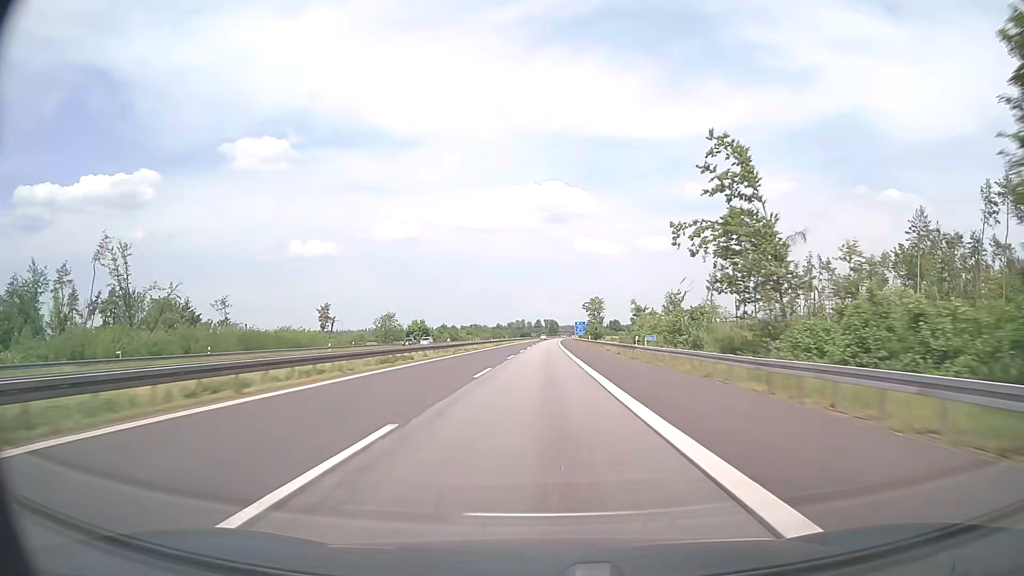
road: motorway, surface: asphalt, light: Day
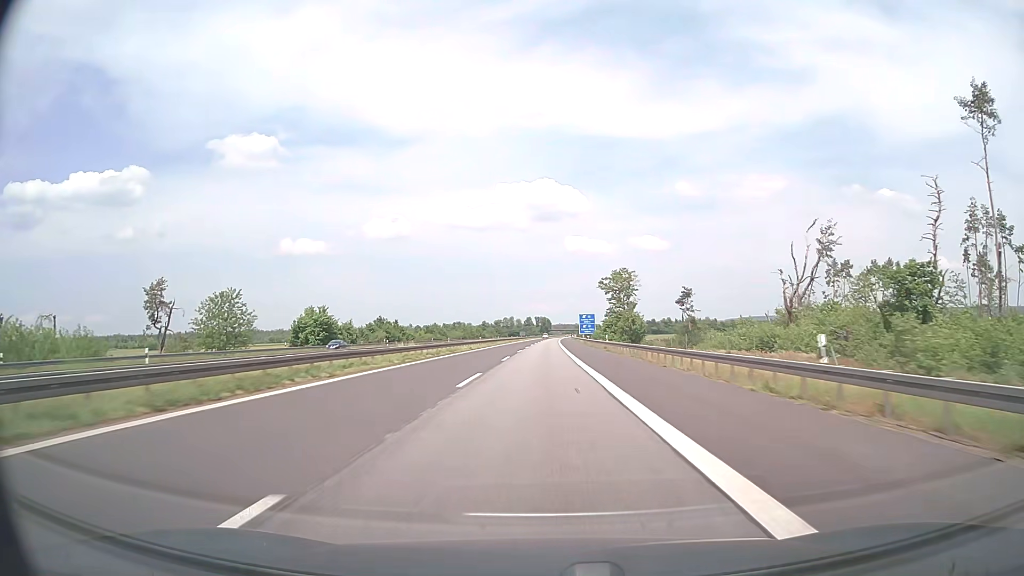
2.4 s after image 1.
(+0.4, +76.1) m; +1°
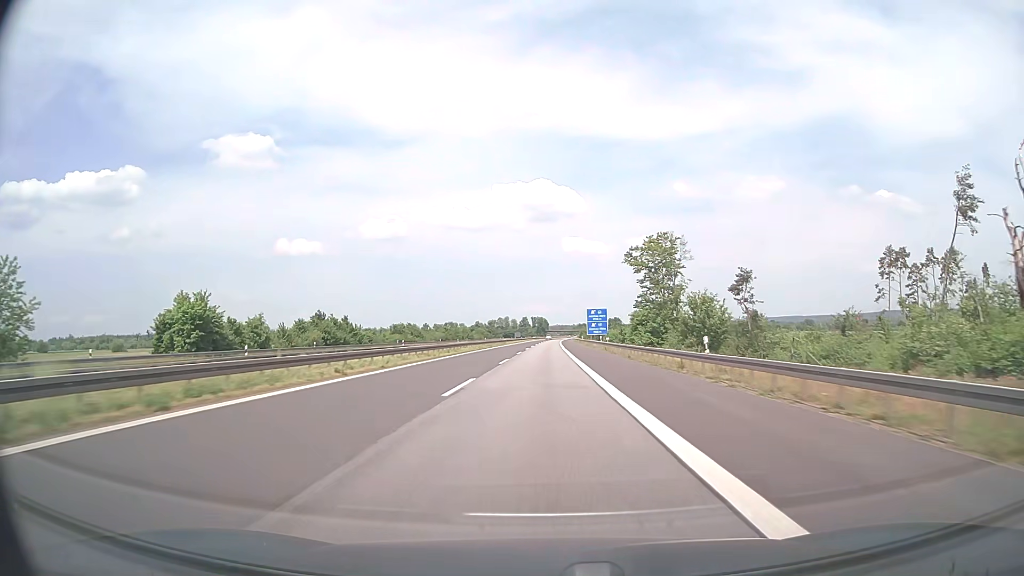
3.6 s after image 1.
(+0.1, +38.1) m; 0°
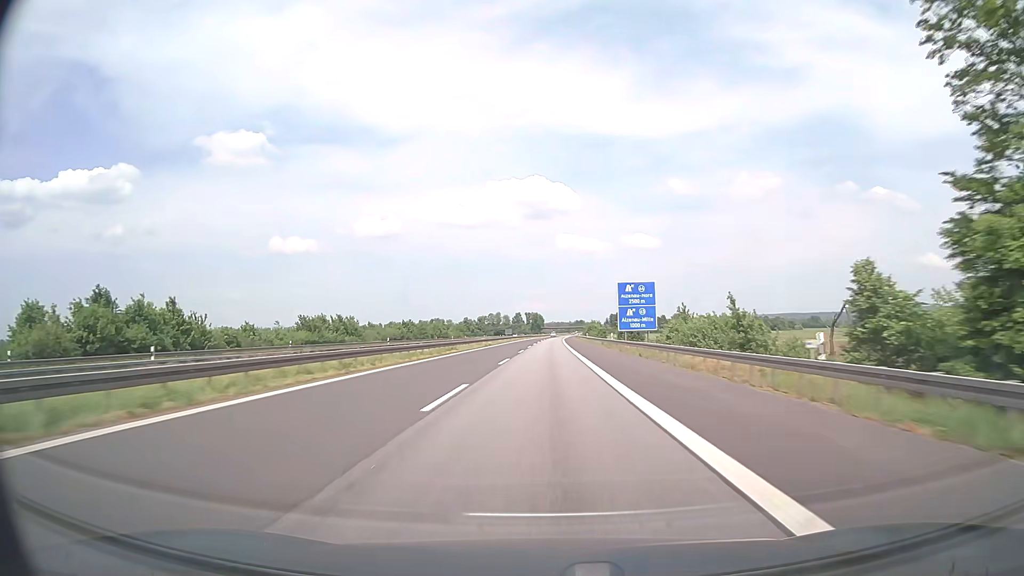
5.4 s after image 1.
(+0.2, +57.2) m; 0°
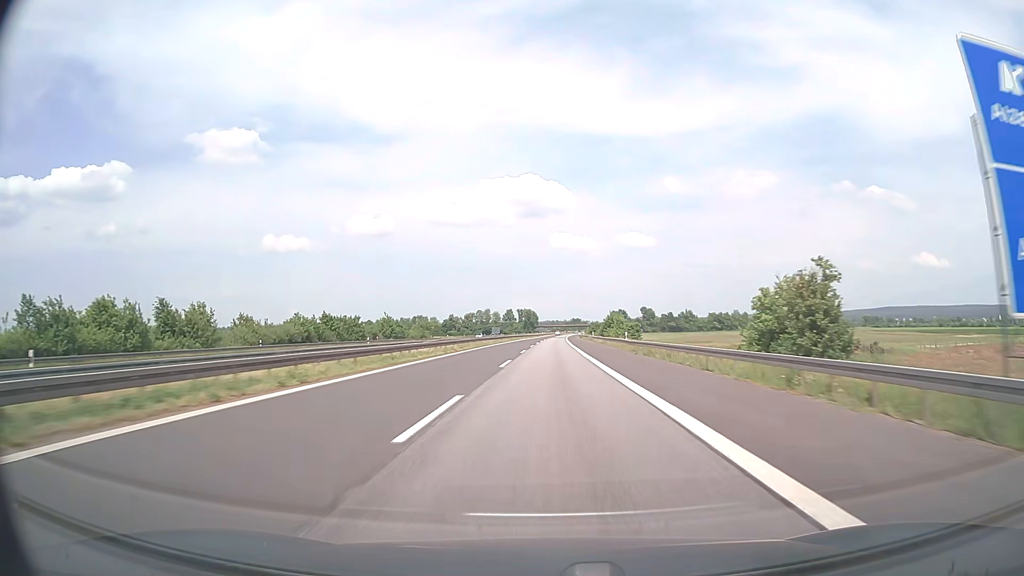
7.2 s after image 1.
(+0.2, +57.2) m; +1°
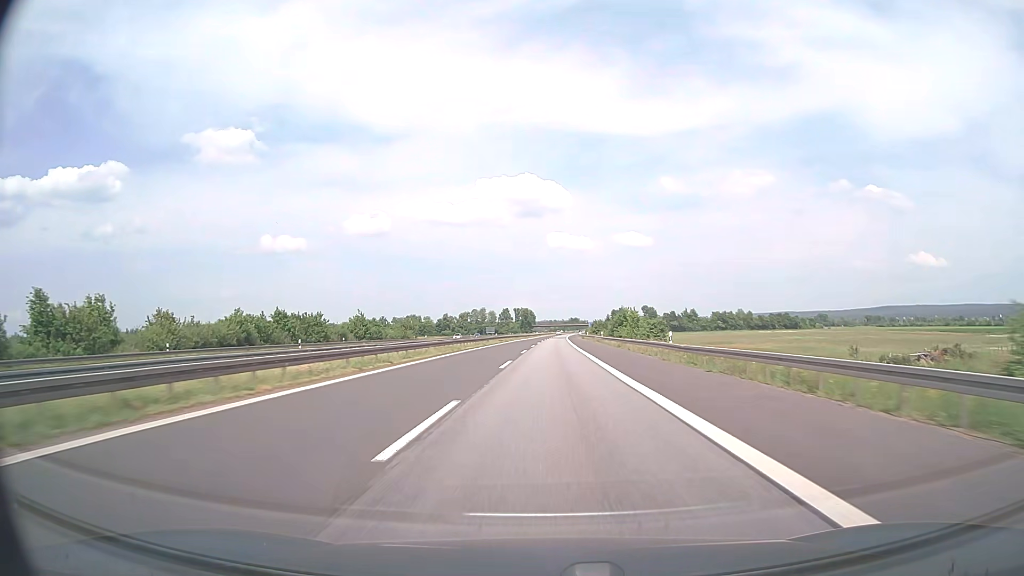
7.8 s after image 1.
(0.0, +19.0) m; 0°
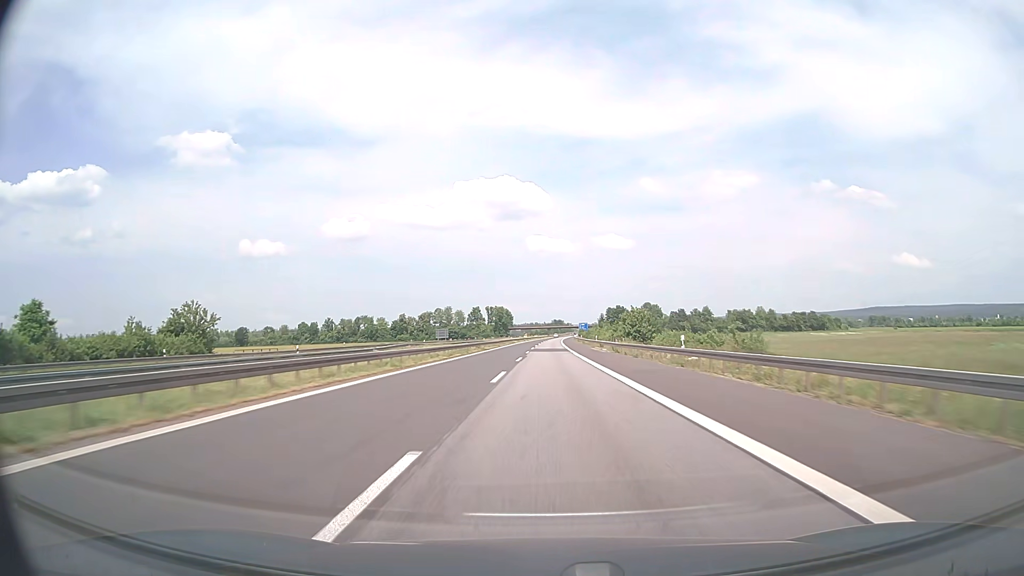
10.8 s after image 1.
(+0.9, +95.0) m; +1°
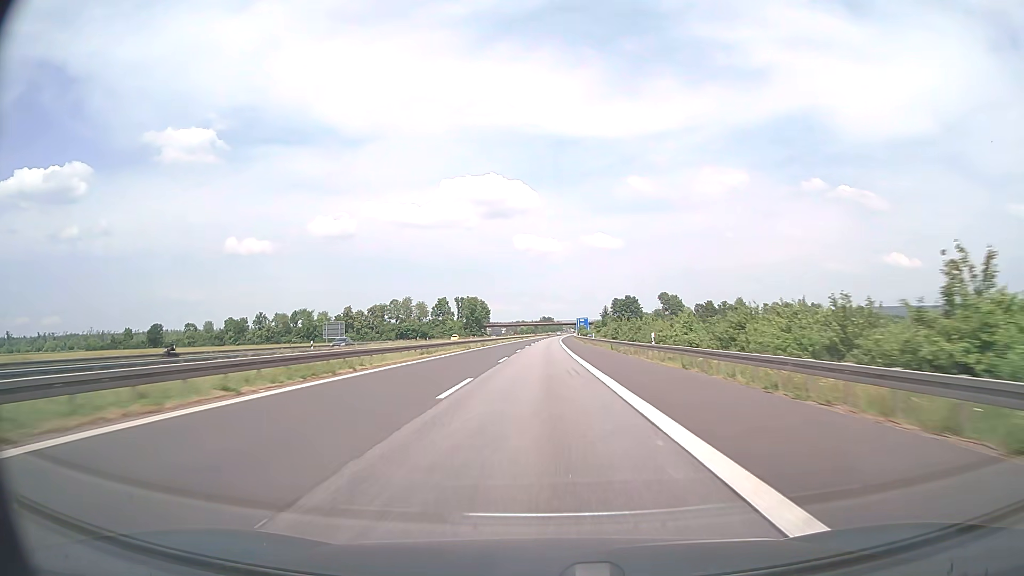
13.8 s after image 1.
(+1.2, +95.1) m; +1°
(0, +10) (0, +20) (0, +30) (0, +40) (0, +50) (0, +60) (0, +70) (0, +80) (0, +90) (+1, +100) m
